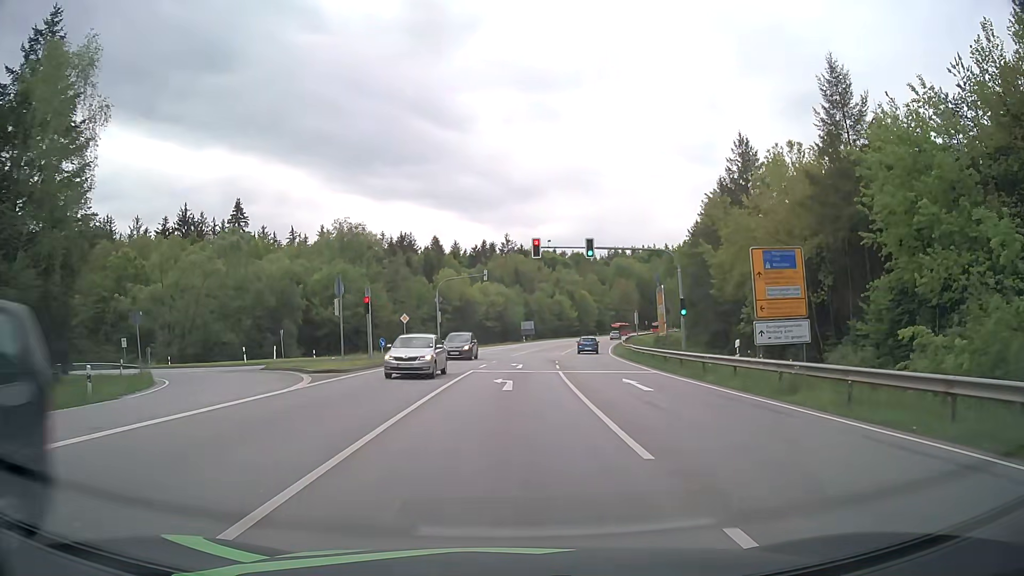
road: secondary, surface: asphalt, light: Day
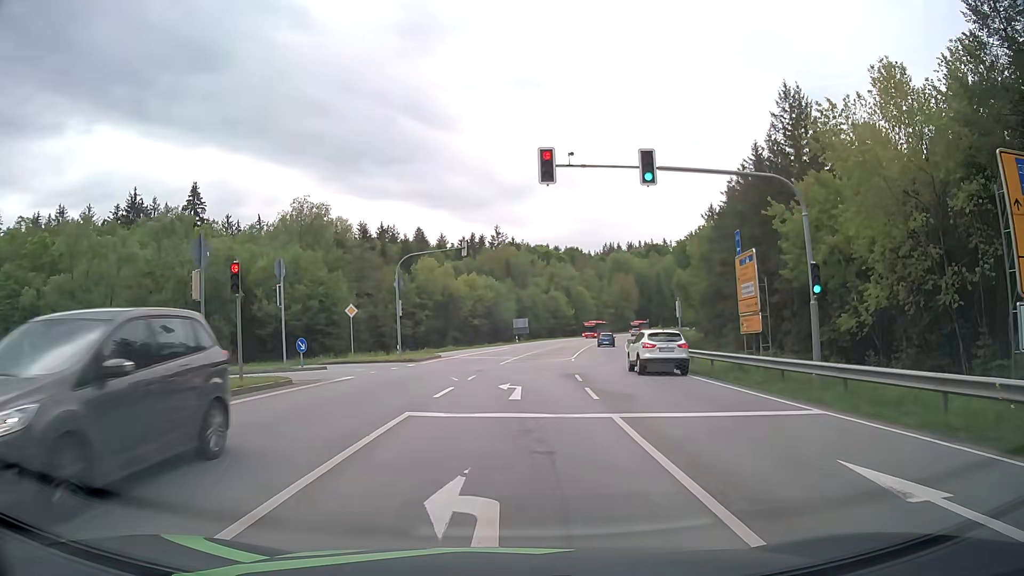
(0.0, +15.2) m; 0°
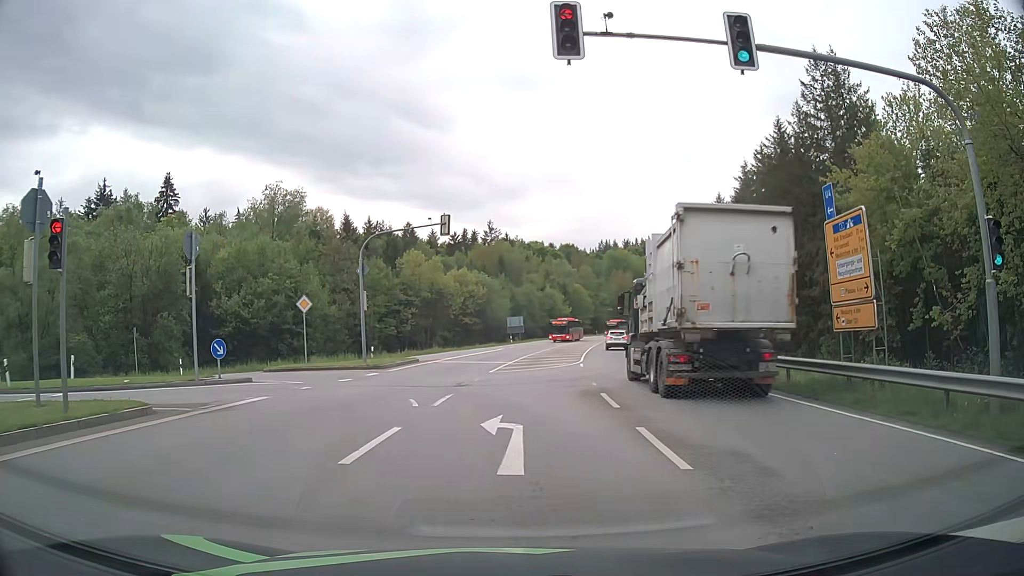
(+0.1, +7.4) m; -1°
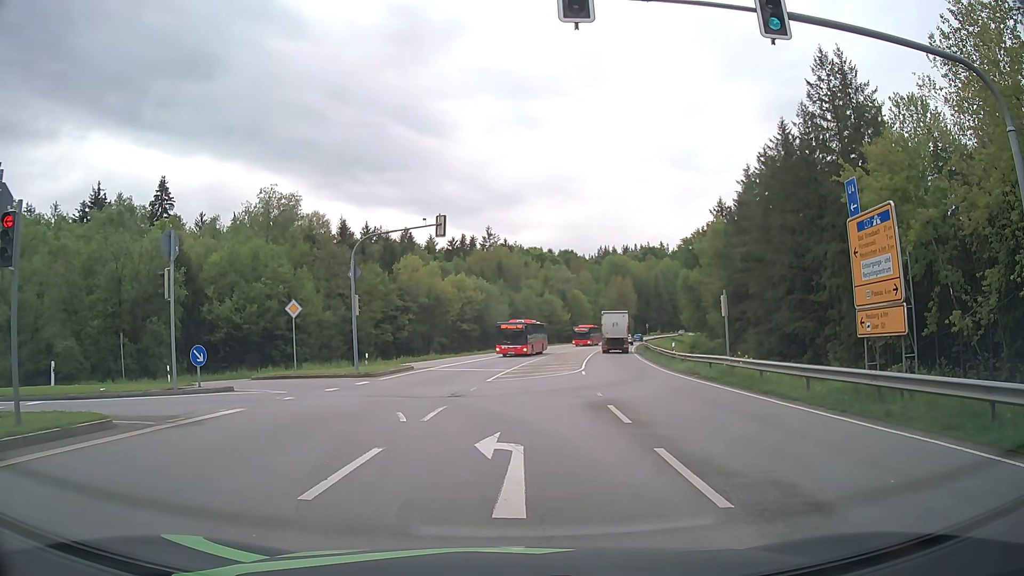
(0.0, +1.3) m; +1°
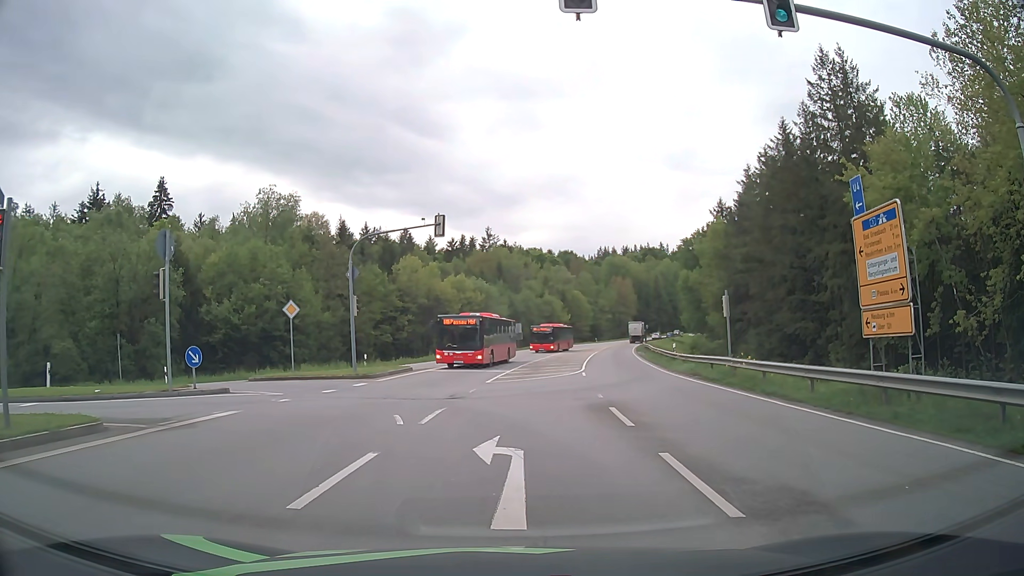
(0.0, +0.3) m; 0°
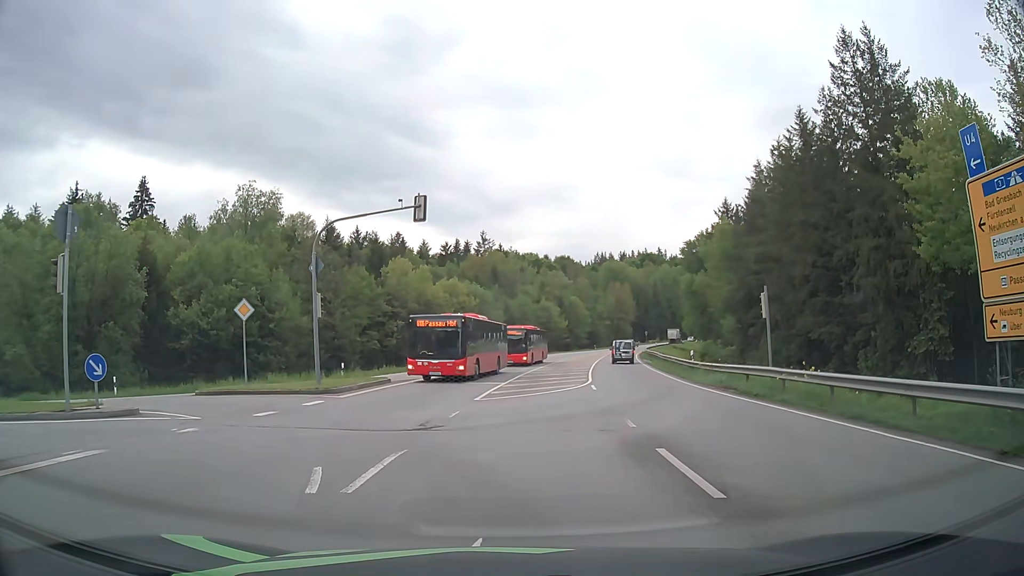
(0.0, +5.4) m; 0°
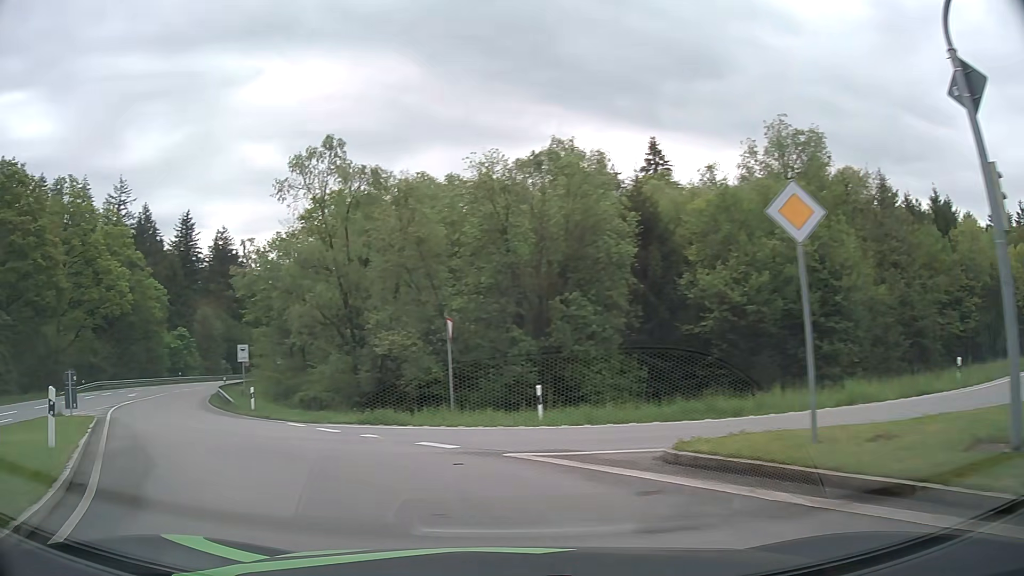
(-4.8, +16.3) m; -45°
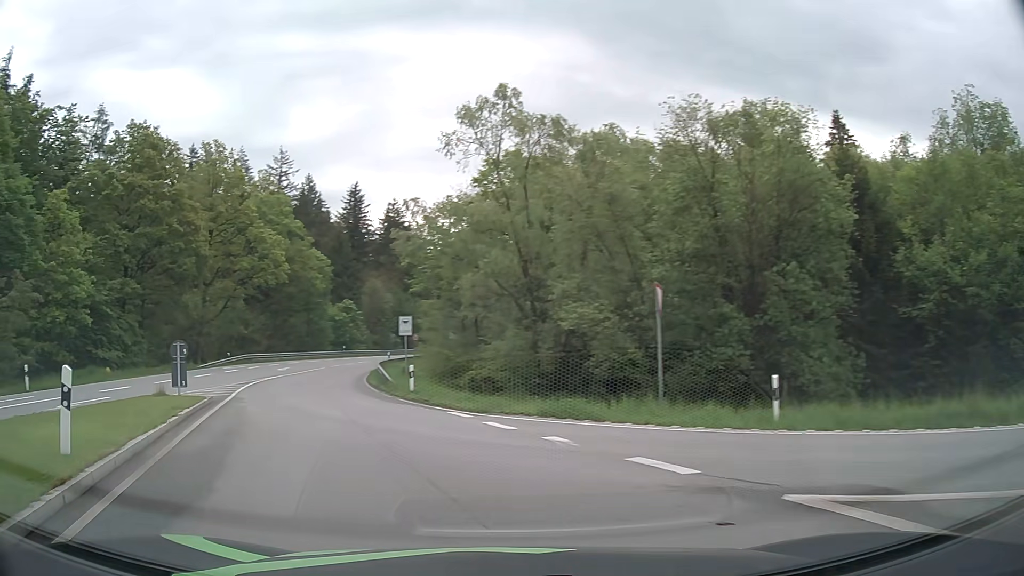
(-0.6, +4.2) m; -16°
(-2, +10) (-5, +19) (-8, +29) (-11, +38) (-12, +48) (-13, +58) (-13, +68) (-13, +78) (-12, +88) (-11, +98) m
